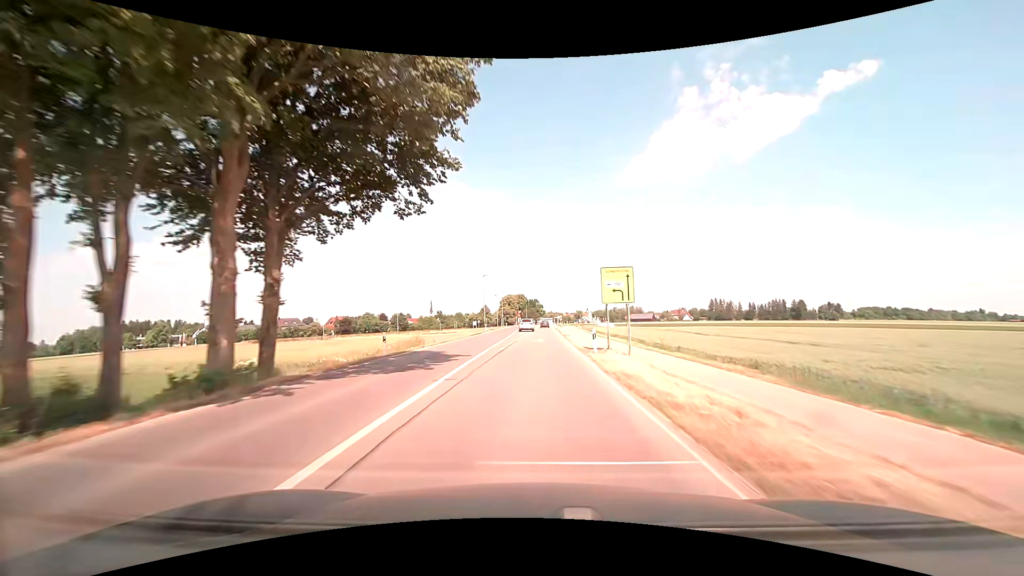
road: tertiary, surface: asphalt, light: Day
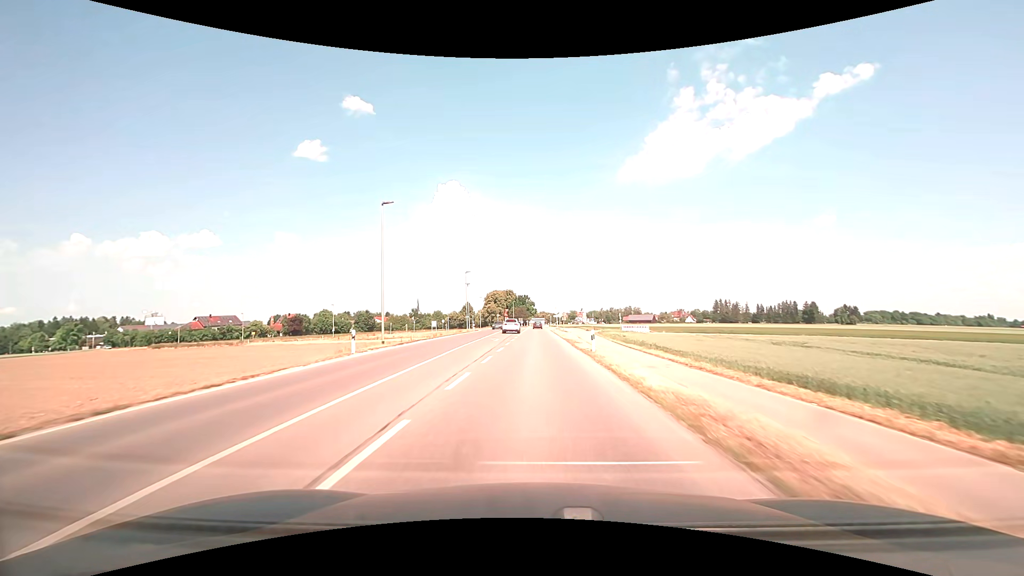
(+0.6, +49.1) m; +1°
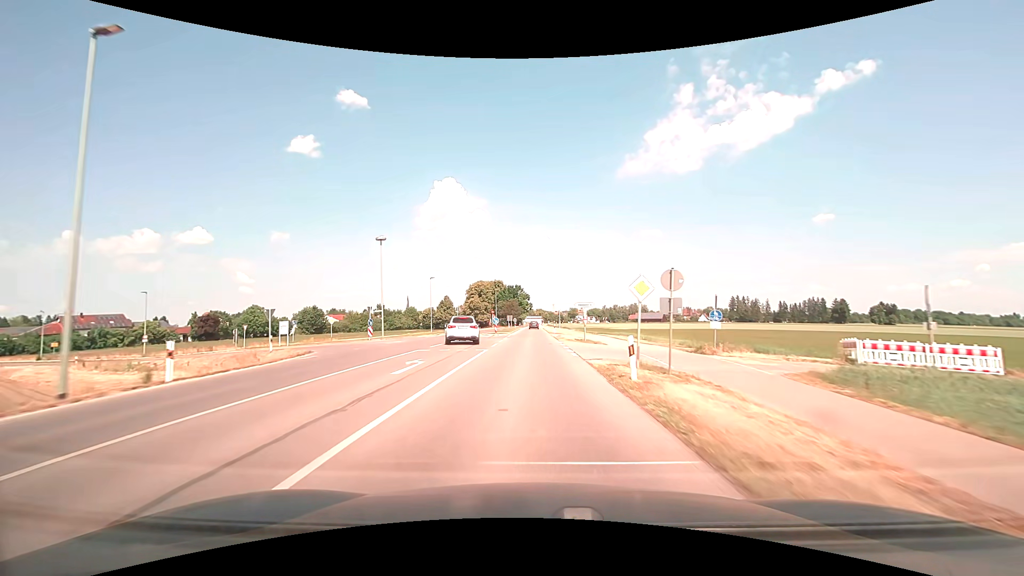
(+0.3, +60.8) m; 0°
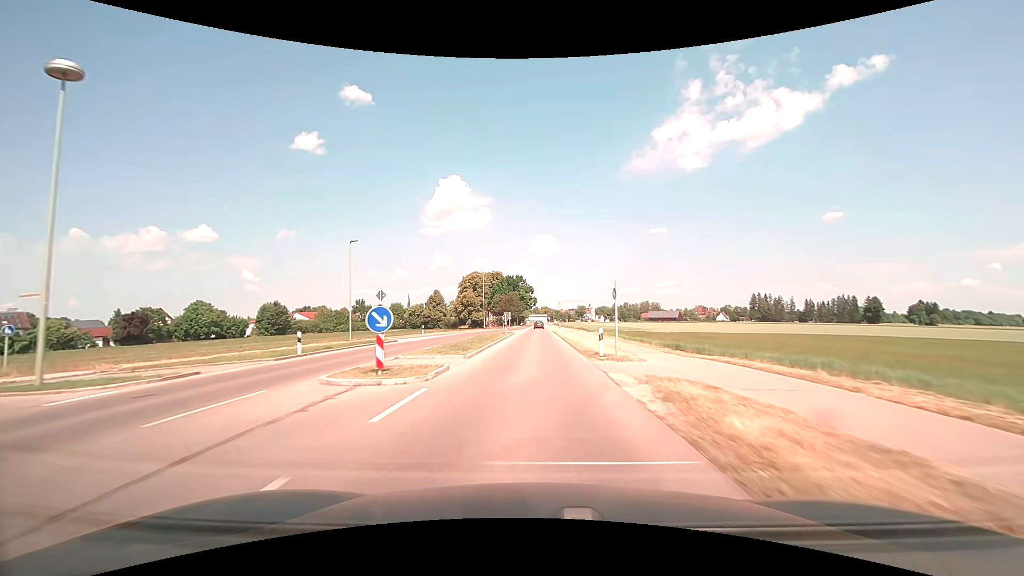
(-0.2, +36.2) m; -1°
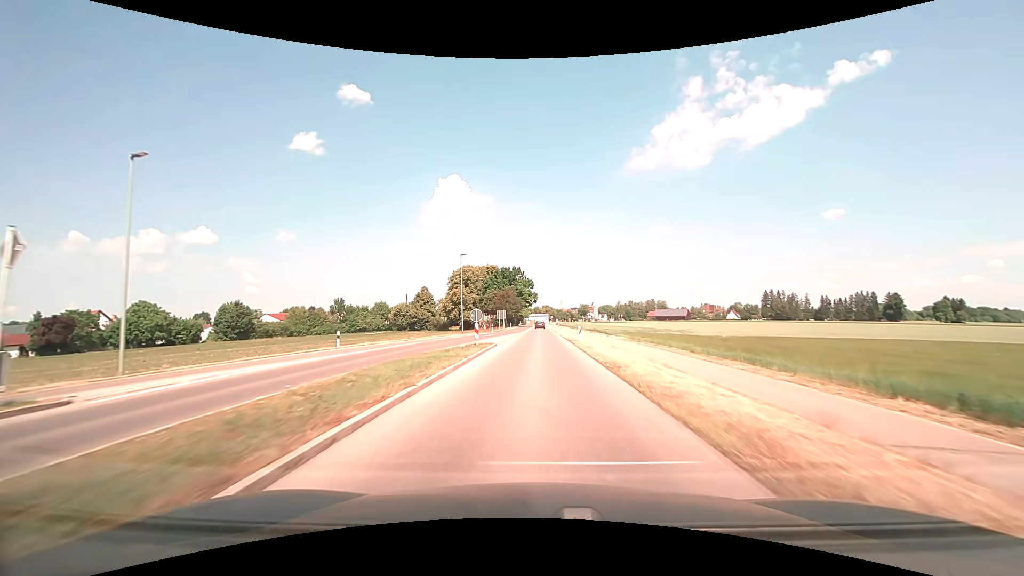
(0.0, +23.9) m; 0°
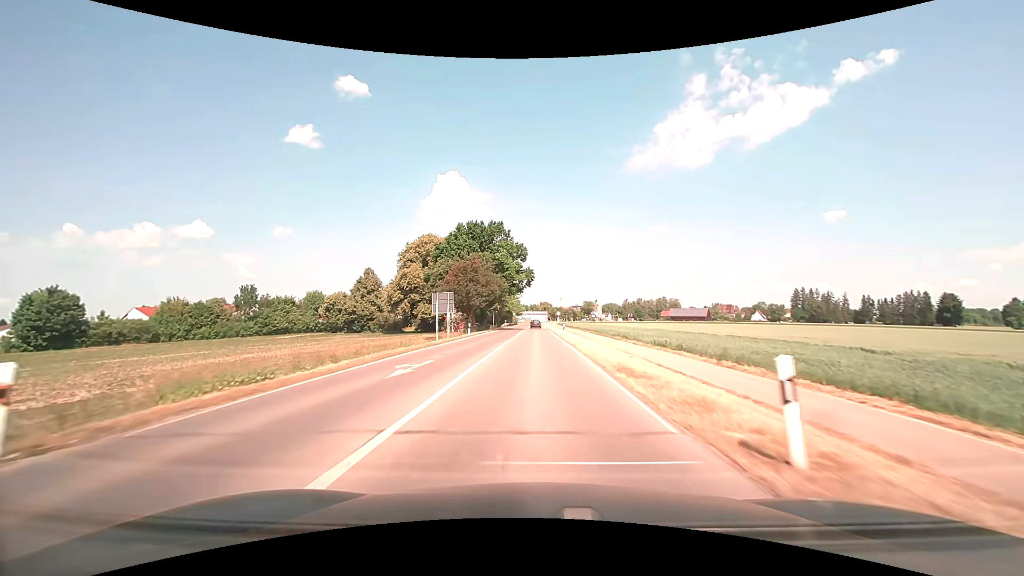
(+0.3, +58.8) m; 0°
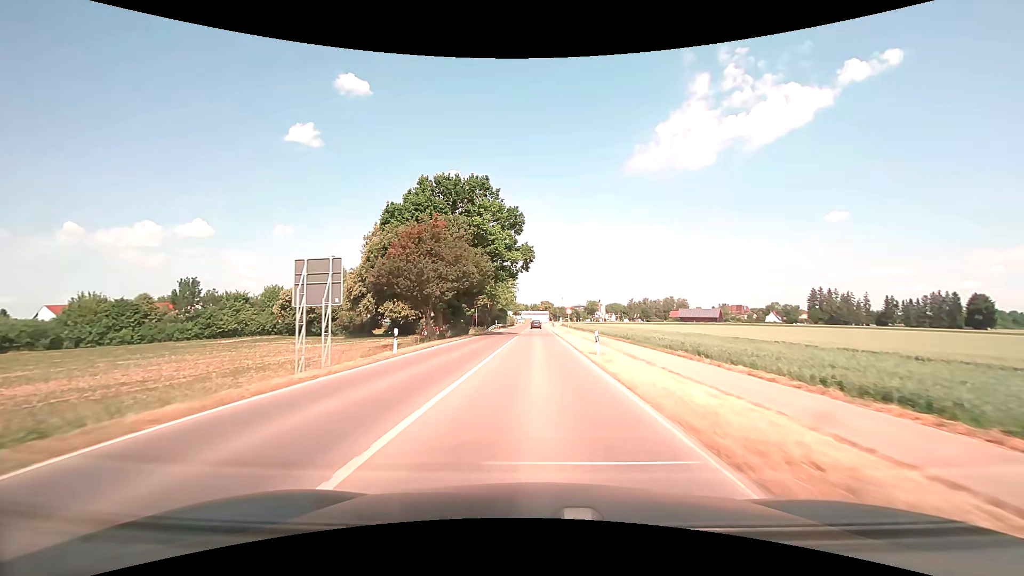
(0.0, +23.3) m; 0°
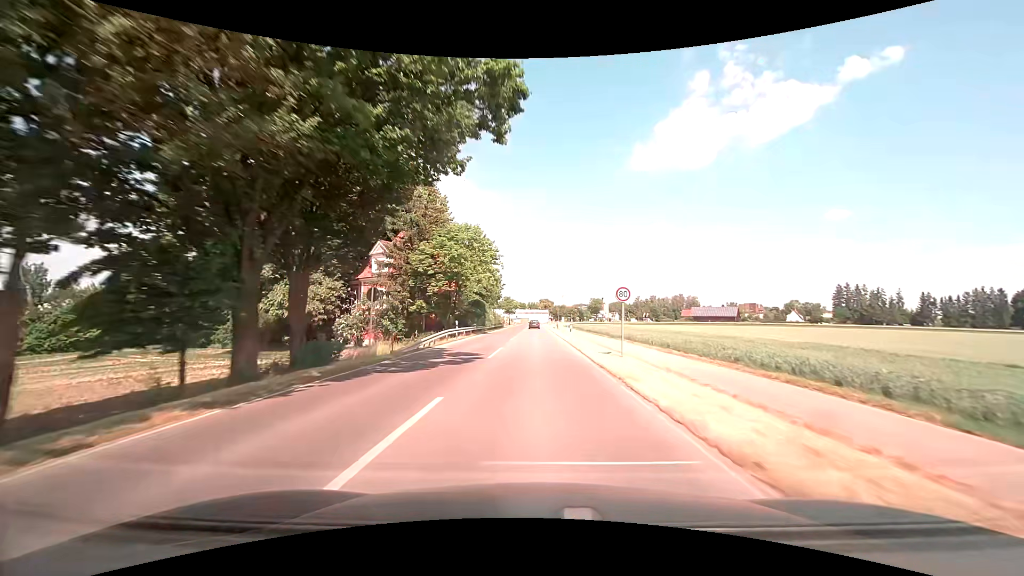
(+0.1, +34.6) m; 0°
(0, +10) (0, +20) (0, +30) (0, +40) (0, +50) (0, +60) (0, +70) (0, +80) (0, +90) (0, +100) m
